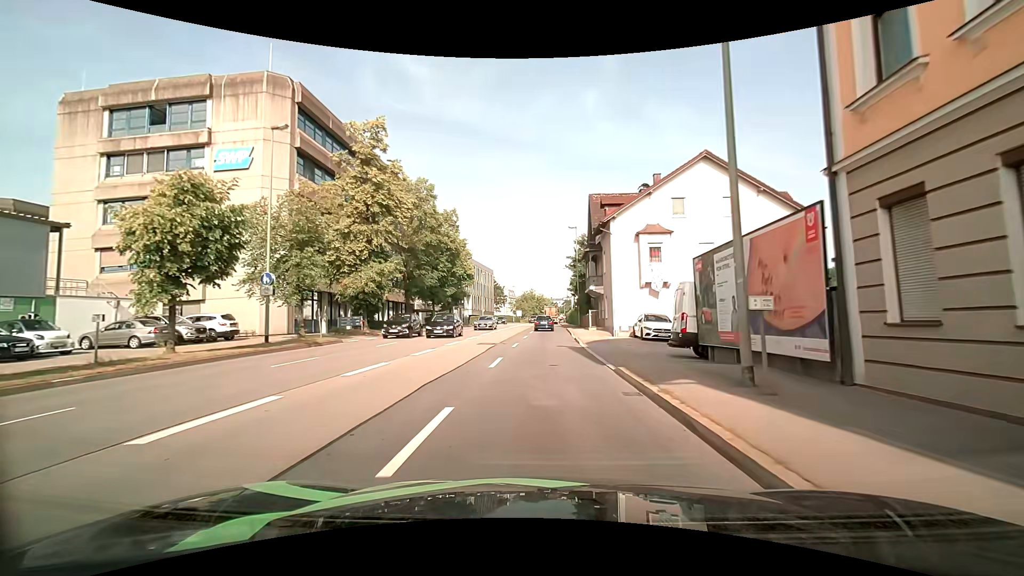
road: primary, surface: asphalt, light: Day
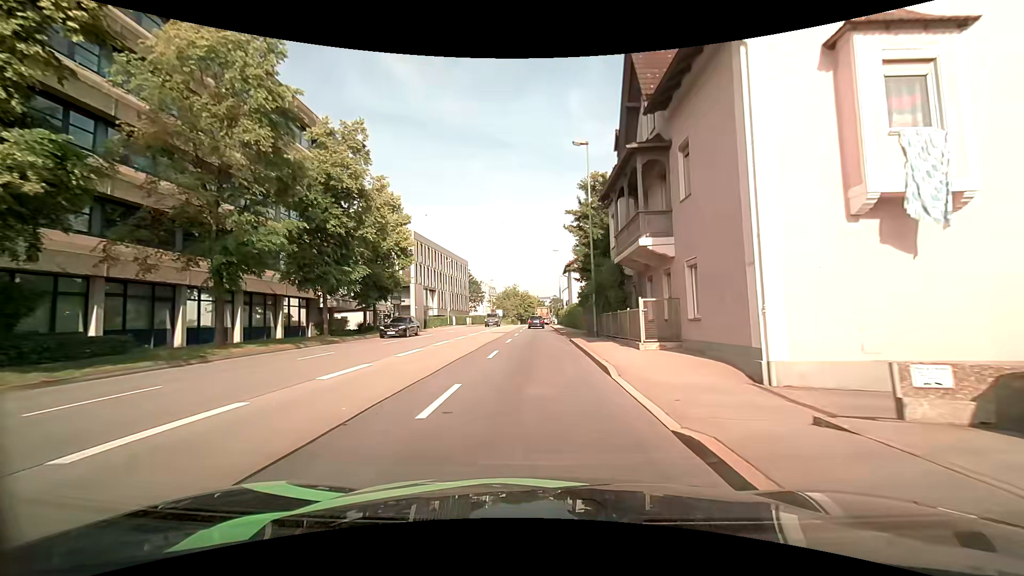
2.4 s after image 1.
(+0.3, +24.6) m; +1°
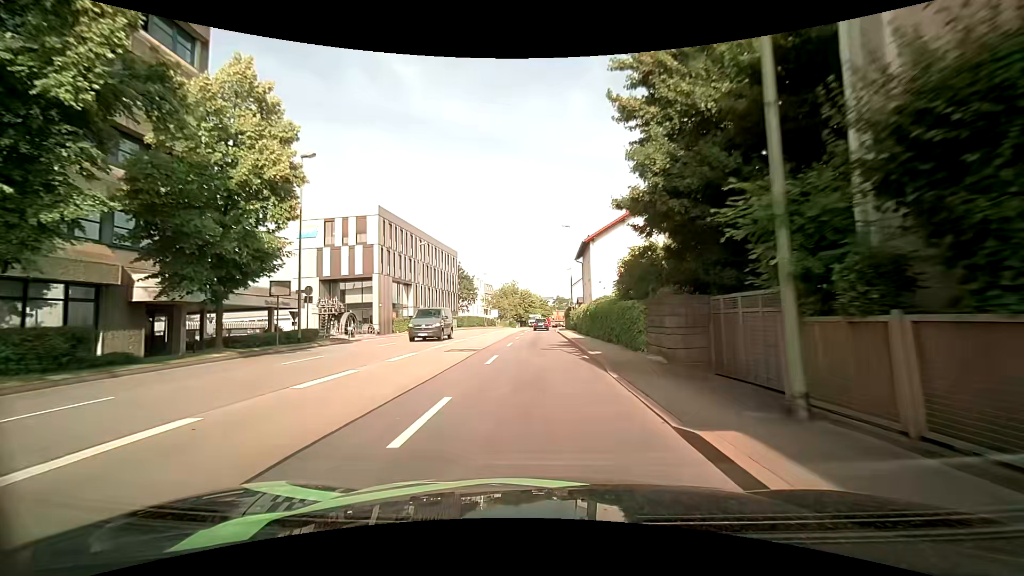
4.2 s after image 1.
(0.0, +19.4) m; 0°
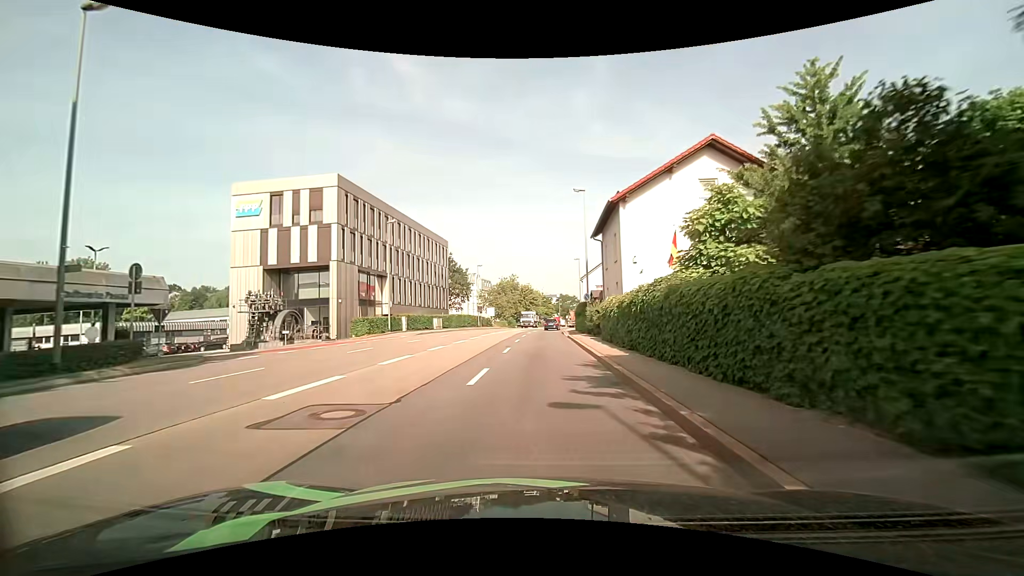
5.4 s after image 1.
(-0.1, +13.4) m; 0°
(0, +10) (0, +20) (0, +30) (0, +40) (0, +50) (+1, +60) (+2, +70) (+3, +80) (+5, +90) (+7, +100) m
